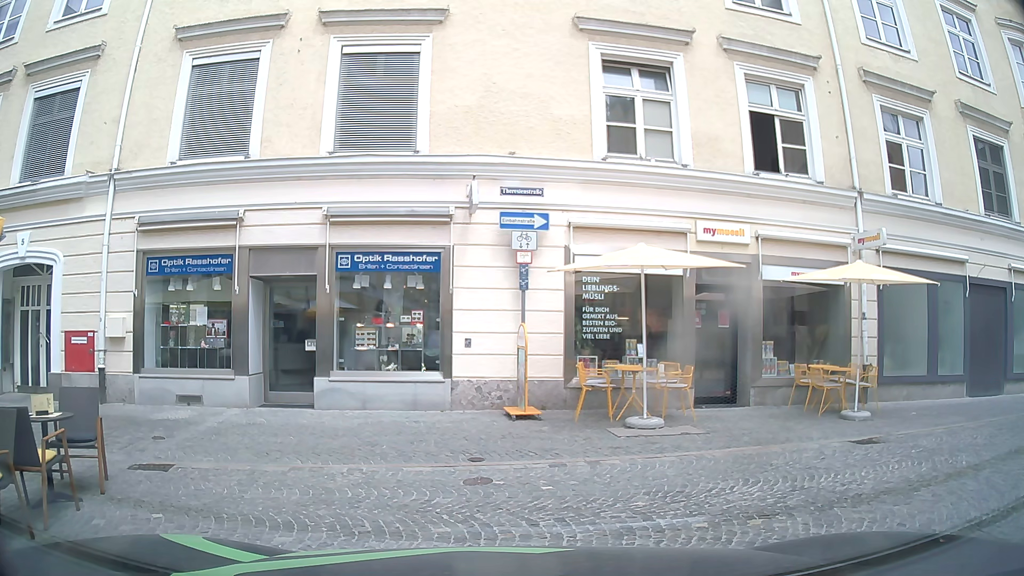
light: Day
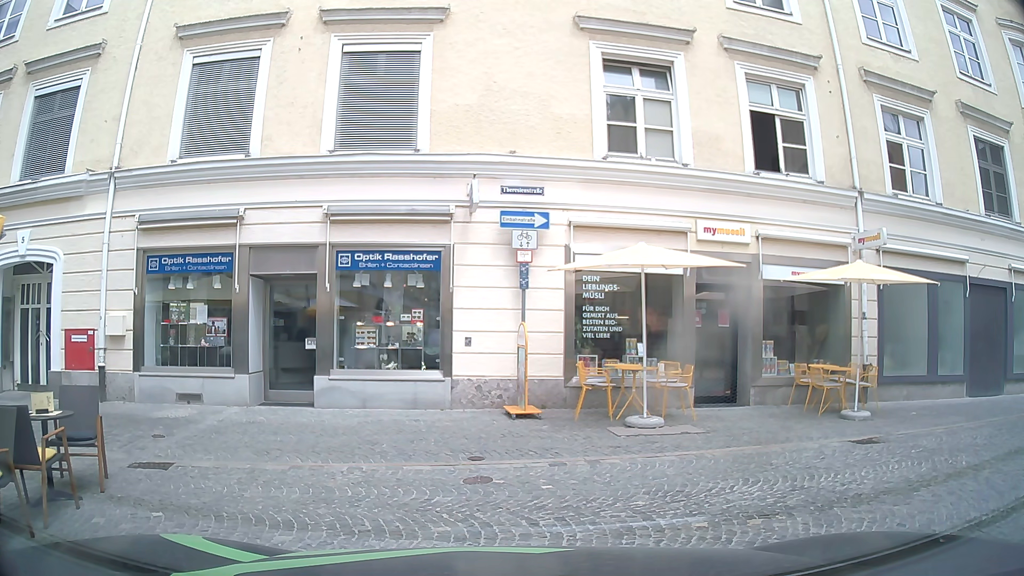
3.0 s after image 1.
(0.0, 0.0) m; 0°
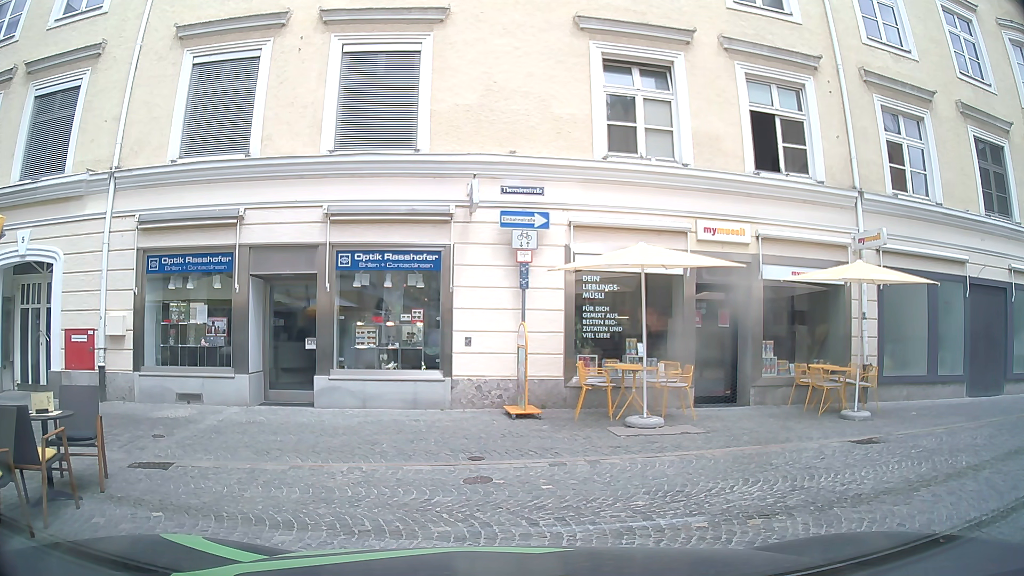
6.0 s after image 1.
(0.0, 0.0) m; 0°
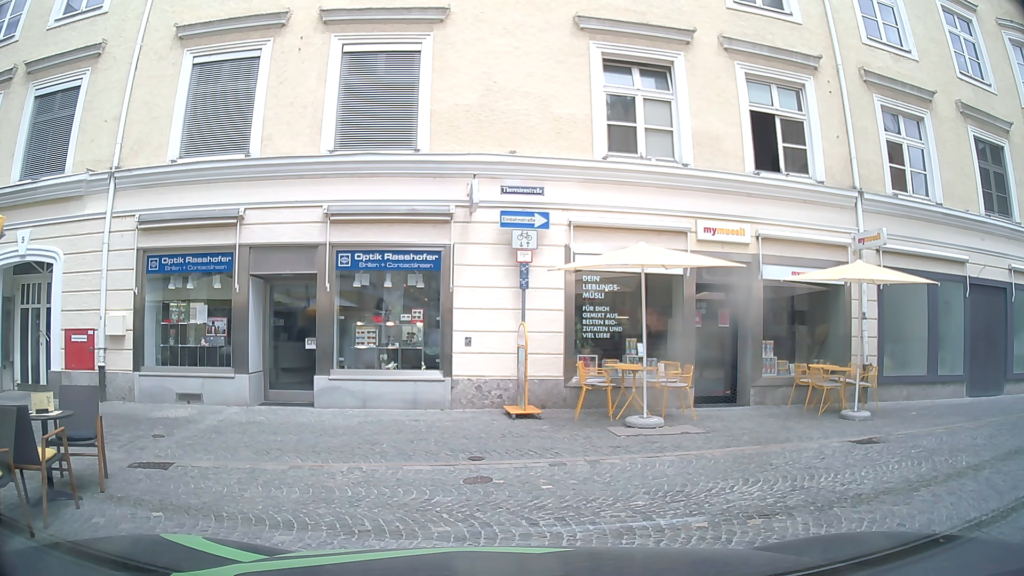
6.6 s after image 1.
(0.0, 0.0) m; 0°
